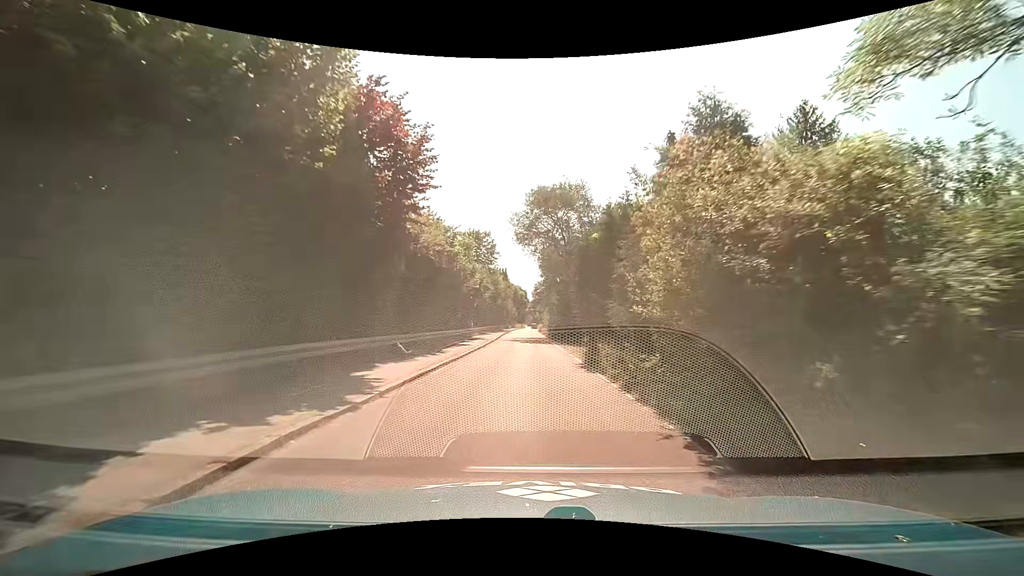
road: unclassified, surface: asphalt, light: Day
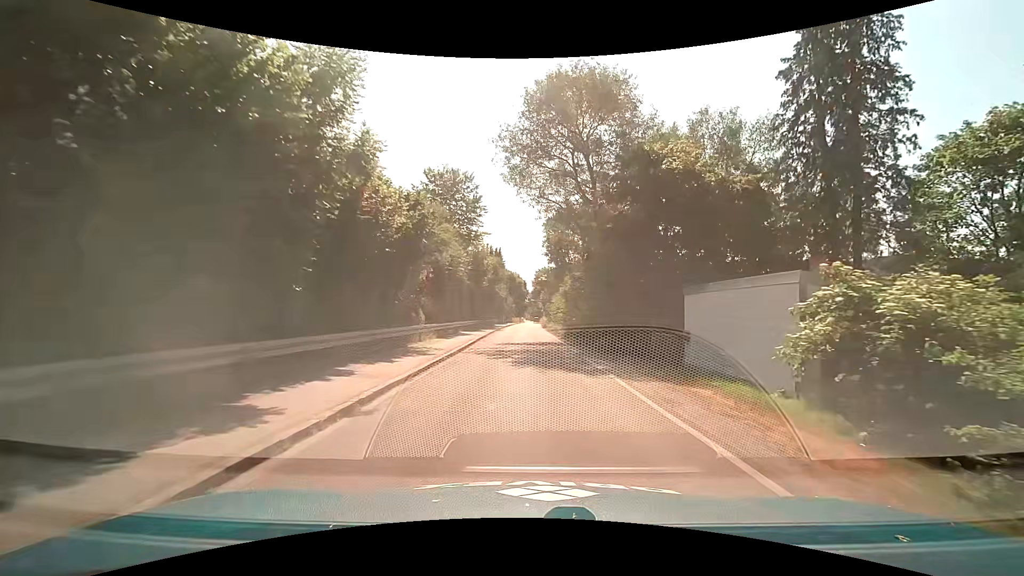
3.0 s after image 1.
(-0.2, +23.0) m; +1°
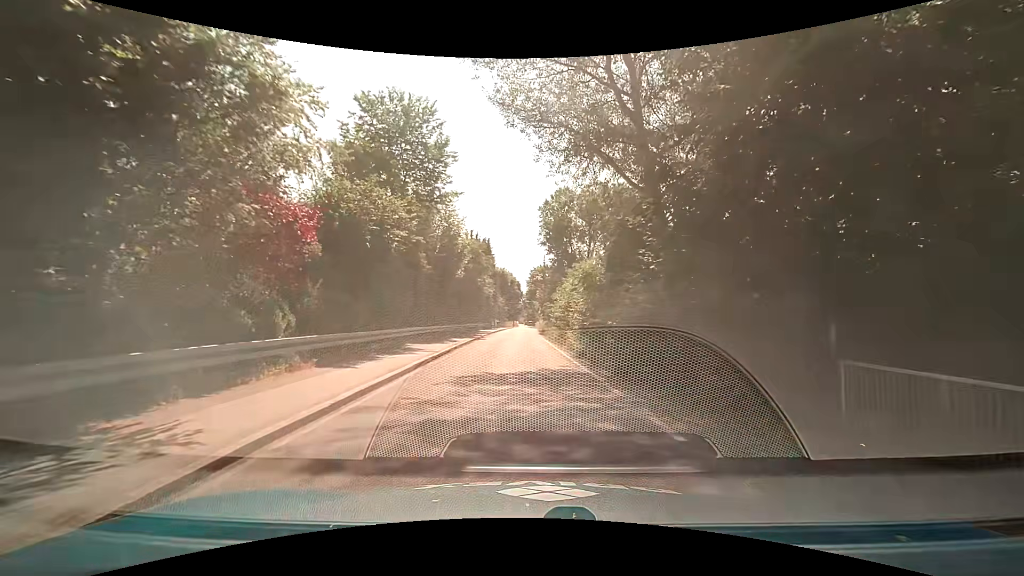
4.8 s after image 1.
(0.0, +14.0) m; 0°
(0, +10) (0, +20) (0, +30) (0, +40) (0, +50) (0, +60) (0, +70) (0, +80) (+1, +90) (+1, +100) m
